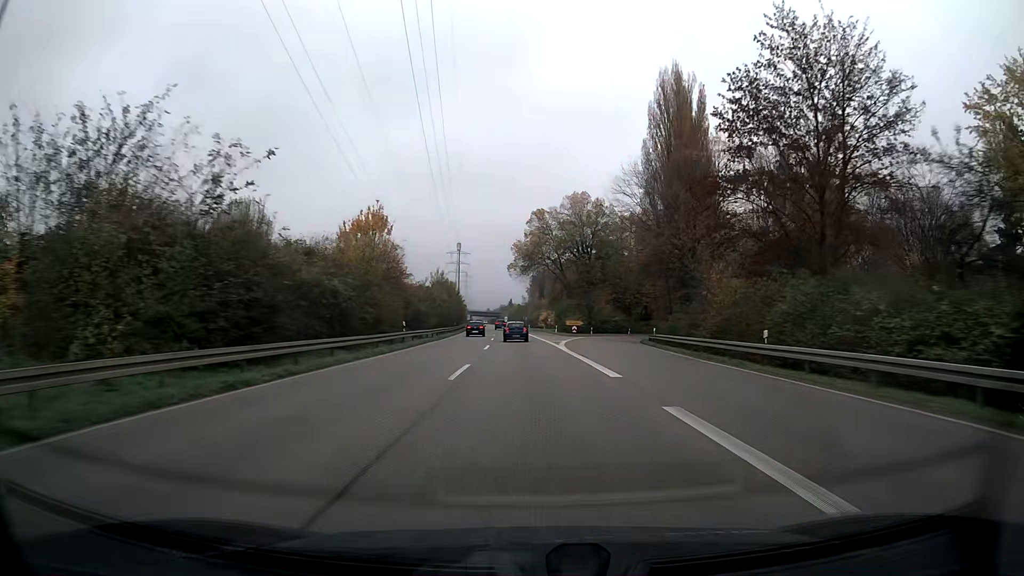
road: trunk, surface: asphalt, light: Day
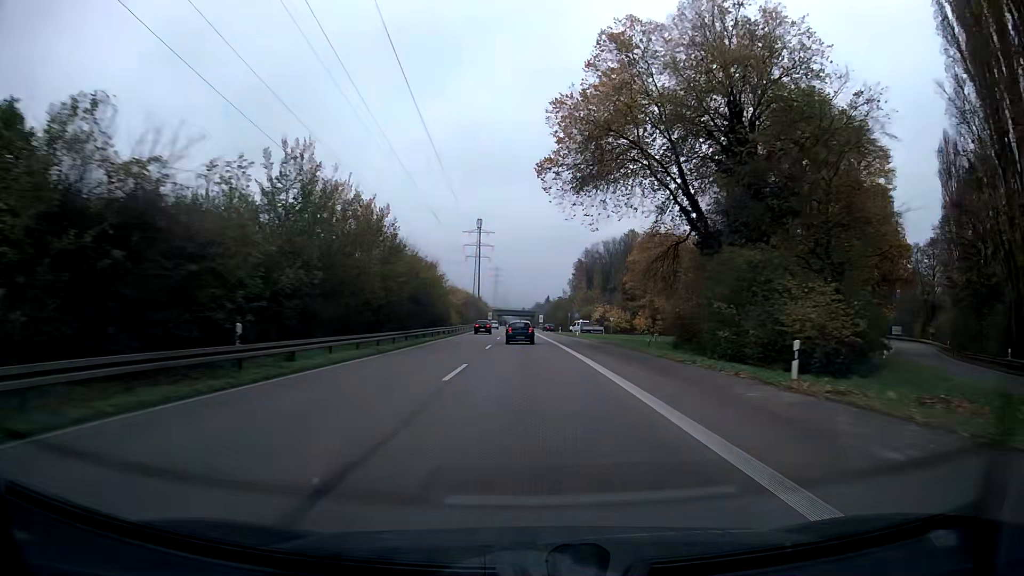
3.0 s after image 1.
(-2.1, +72.8) m; -3°
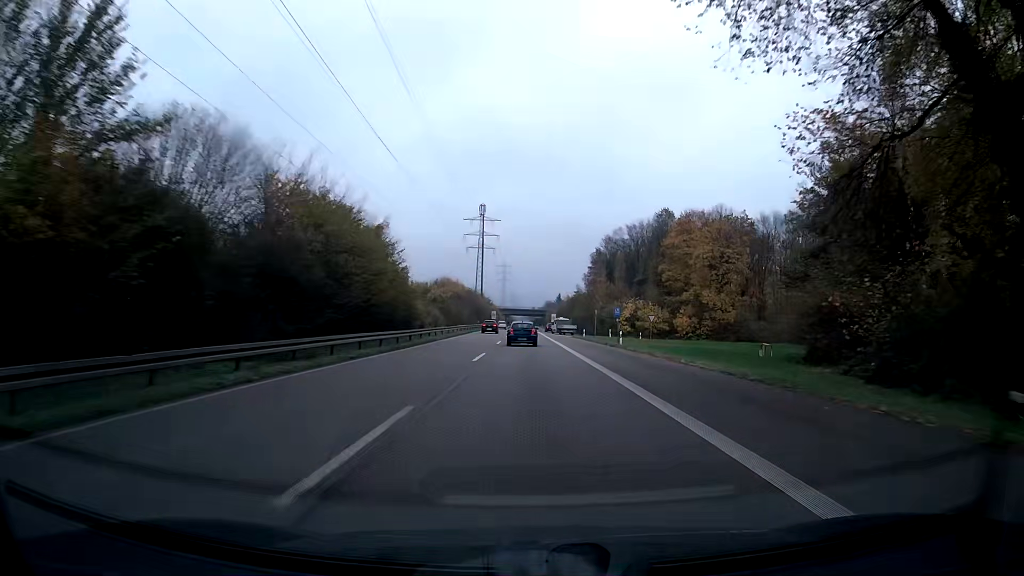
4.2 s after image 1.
(-0.1, +28.5) m; 0°
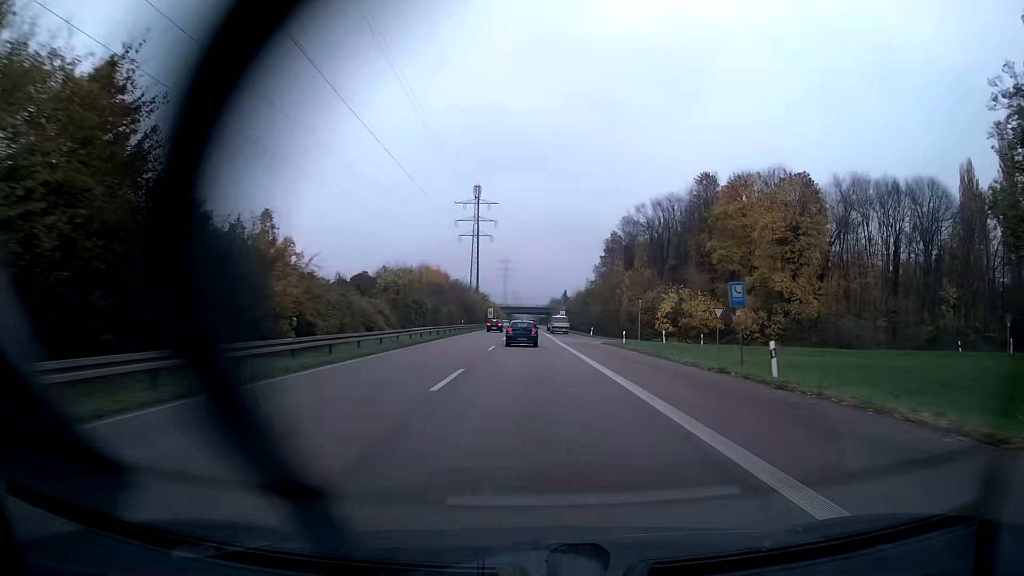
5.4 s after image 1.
(-0.1, +28.1) m; 0°
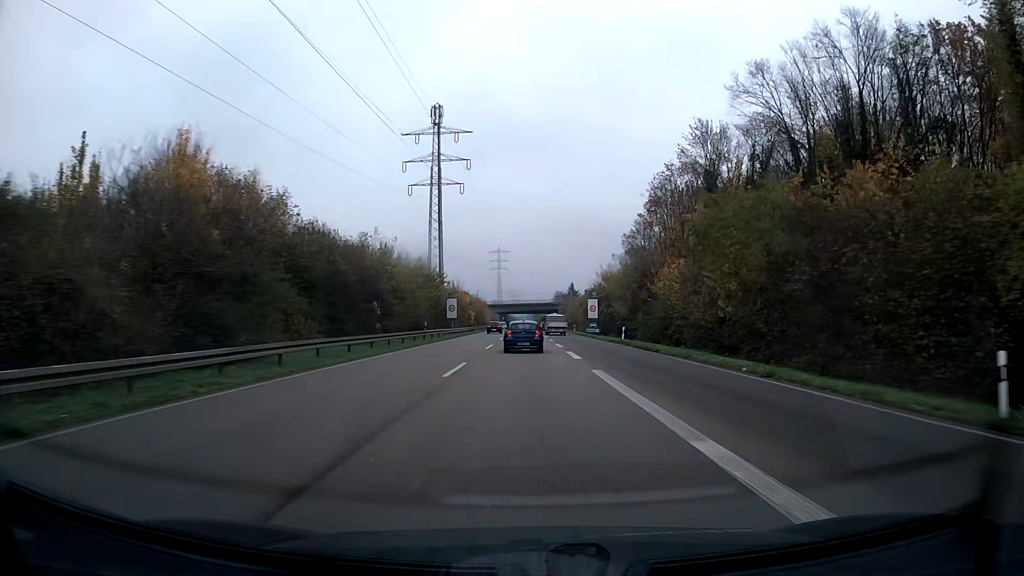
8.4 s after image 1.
(+0.1, +68.7) m; 0°
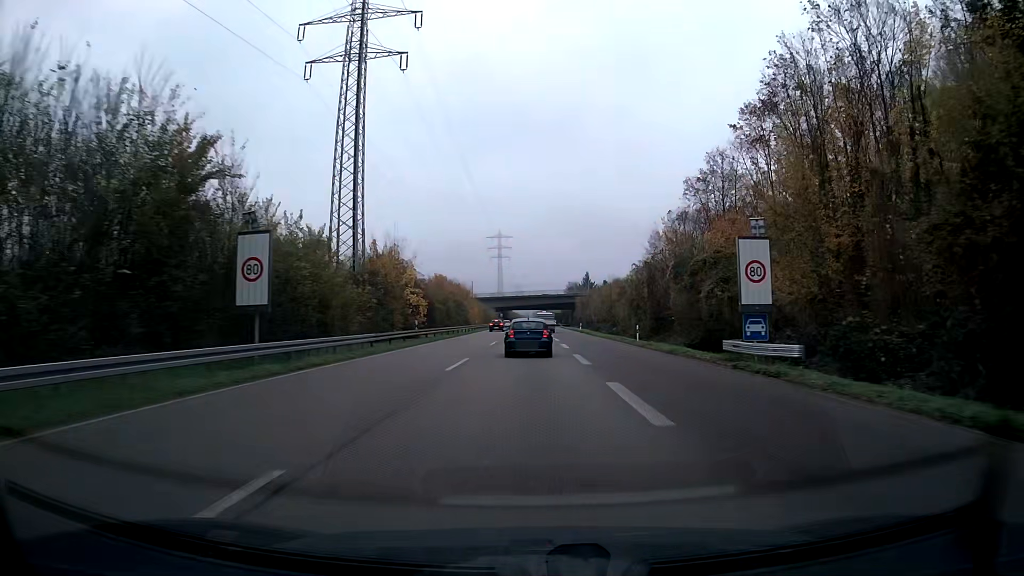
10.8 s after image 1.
(-0.2, +52.5) m; 0°
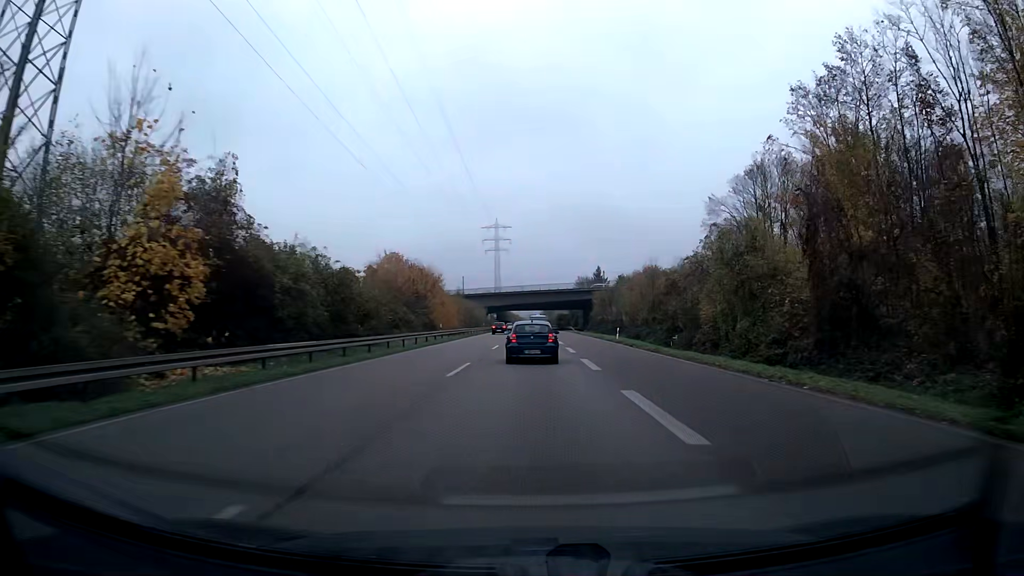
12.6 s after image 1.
(-0.1, +37.2) m; 0°
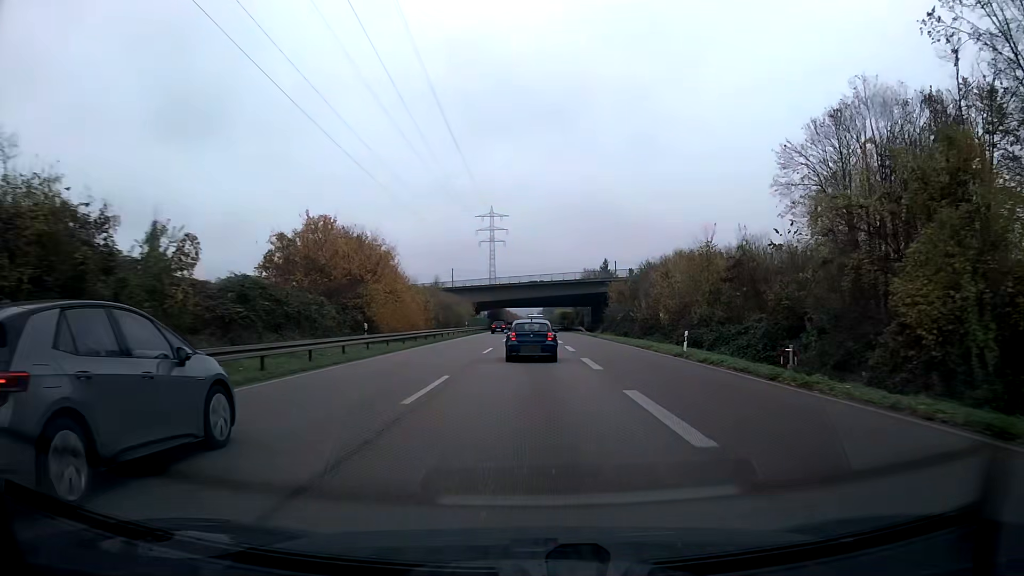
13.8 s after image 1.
(0.0, +24.2) m; 0°
